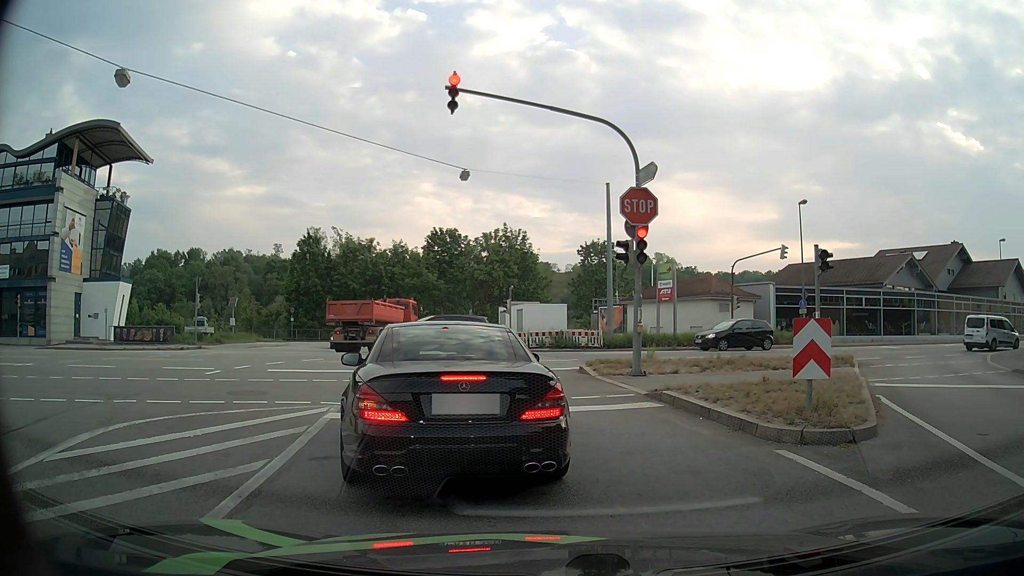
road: tertiary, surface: asphalt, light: Day
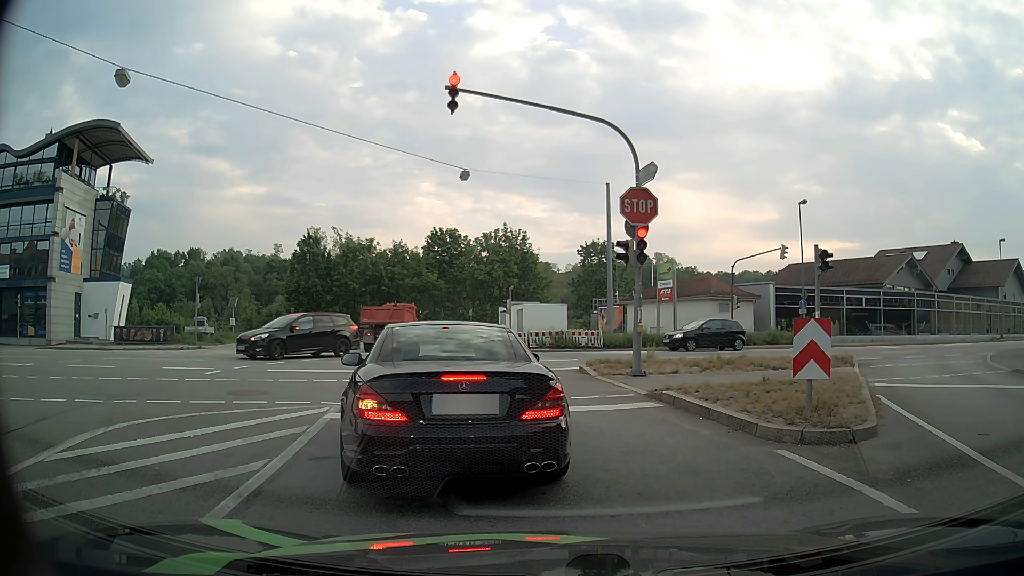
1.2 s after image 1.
(0.0, 0.0) m; 0°
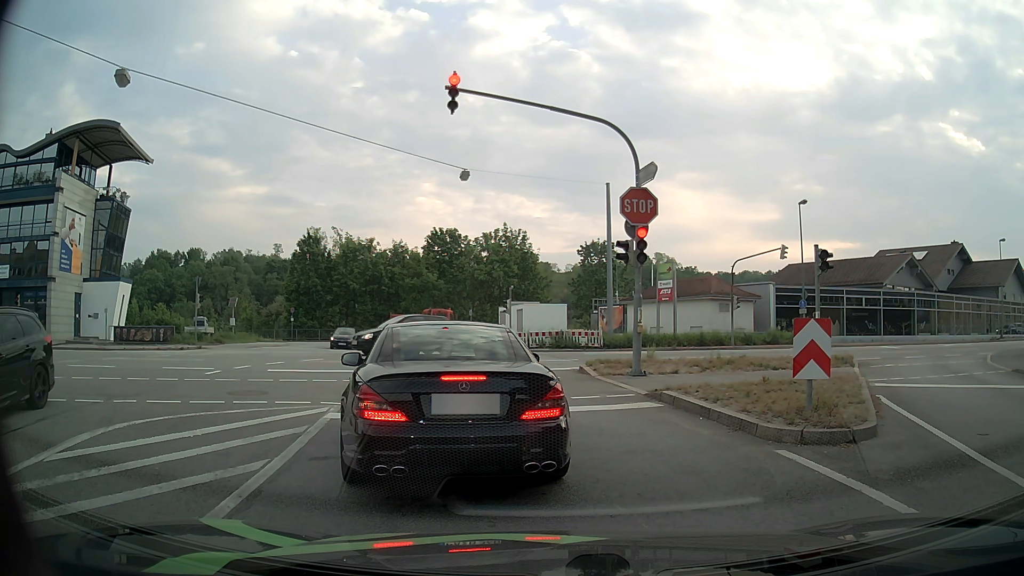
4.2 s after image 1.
(0.0, 0.0) m; 0°
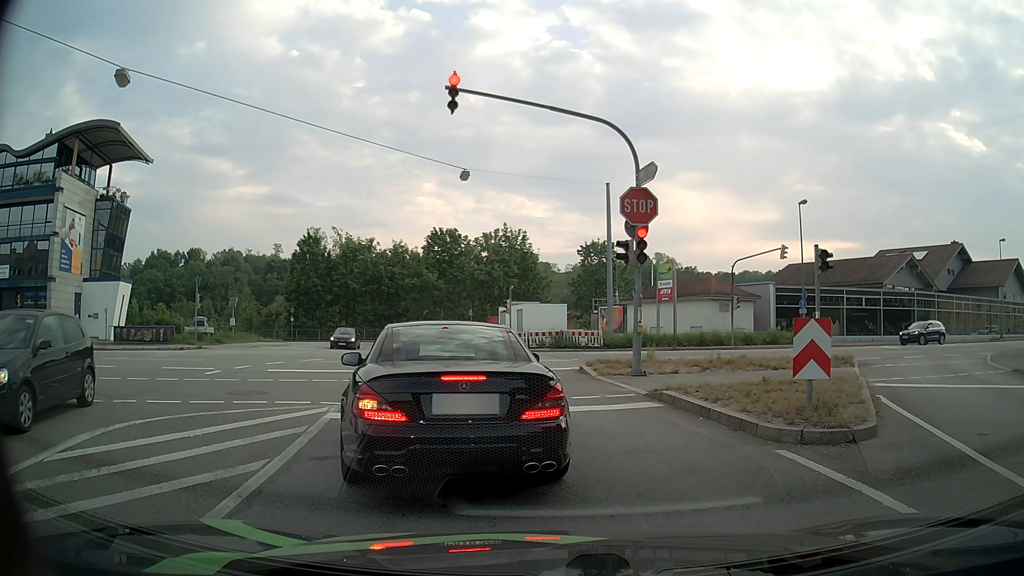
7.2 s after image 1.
(0.0, 0.0) m; 0°
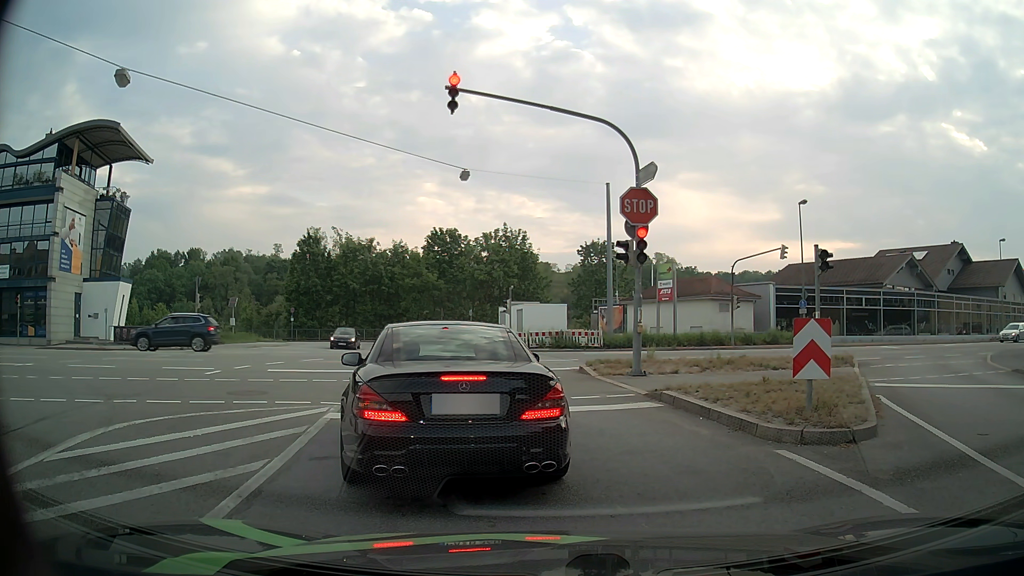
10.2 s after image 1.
(0.0, 0.0) m; 0°
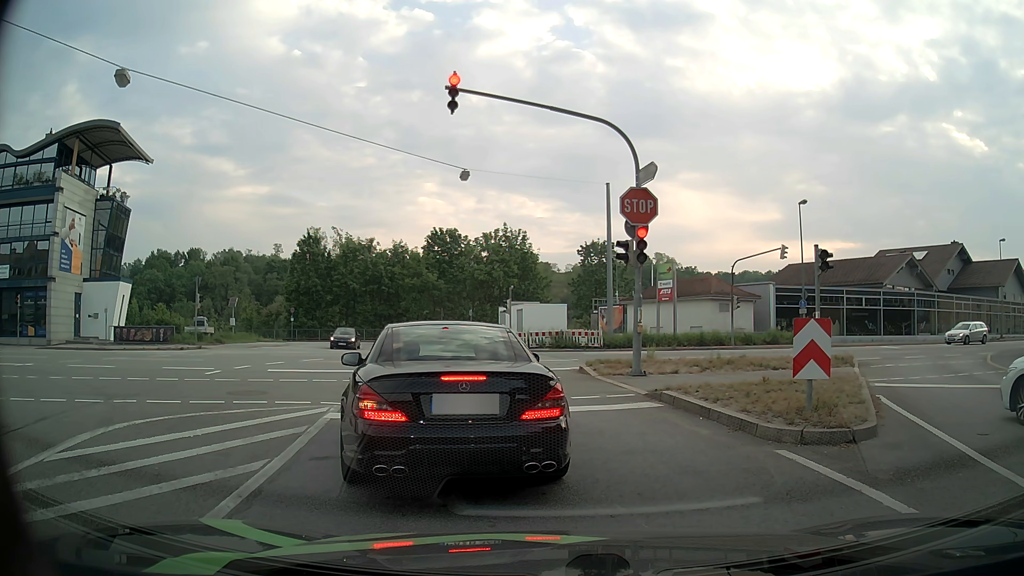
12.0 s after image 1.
(0.0, 0.0) m; 0°
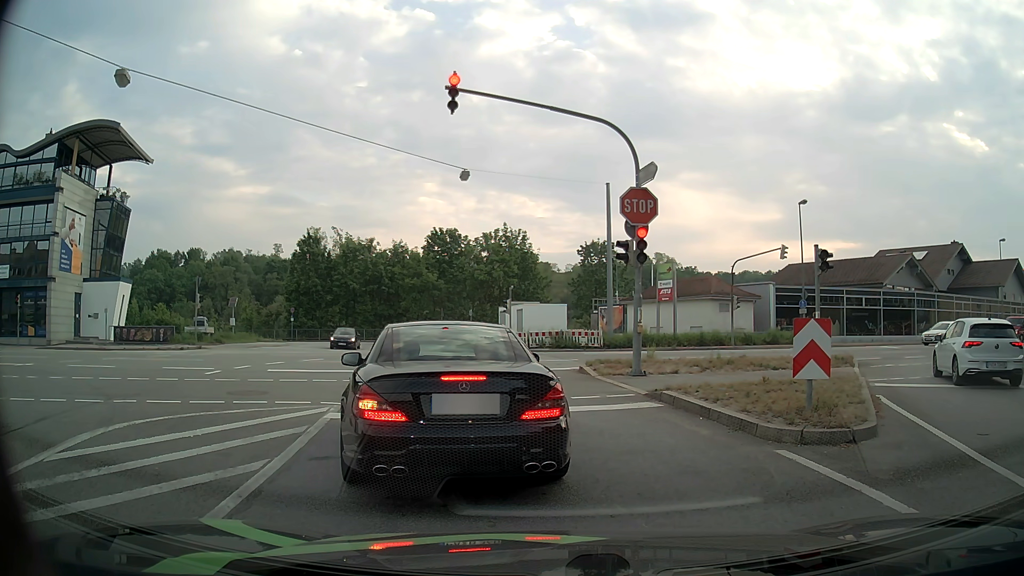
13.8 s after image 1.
(0.0, 0.0) m; 0°
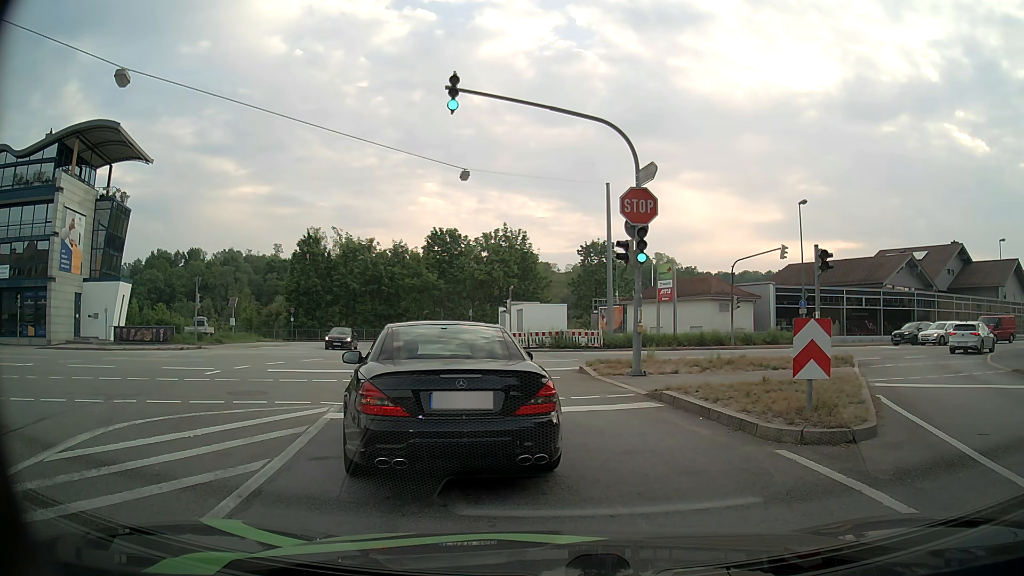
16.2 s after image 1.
(0.0, 0.0) m; 0°
(-1, +10) (-3, +20) (-6, +29) (-9, +39) (-11, +49) (-10, +58) (-3, +66) (+5, +71) (+14, +77) (+22, +82) m
